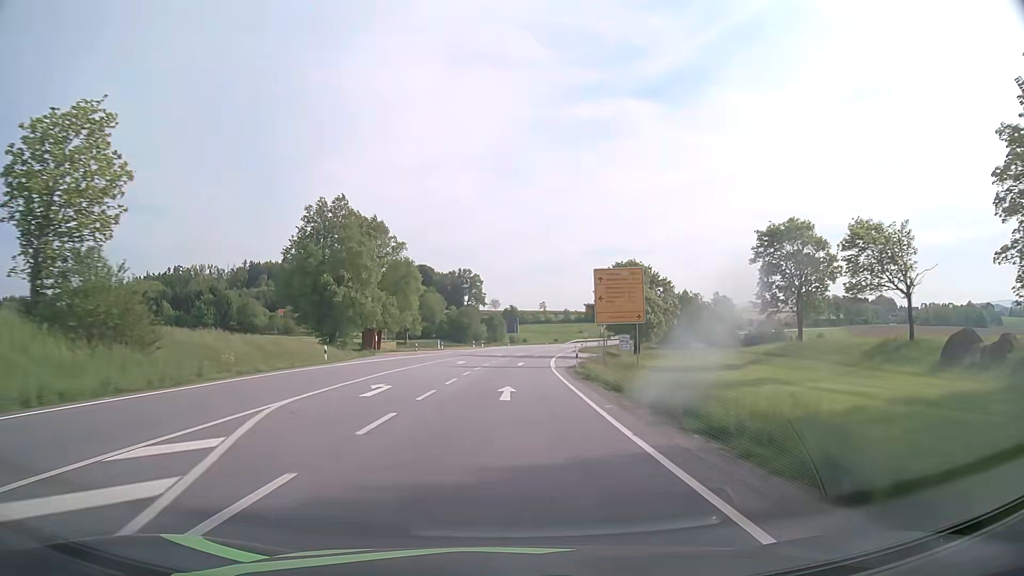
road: primary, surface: asphalt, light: Day
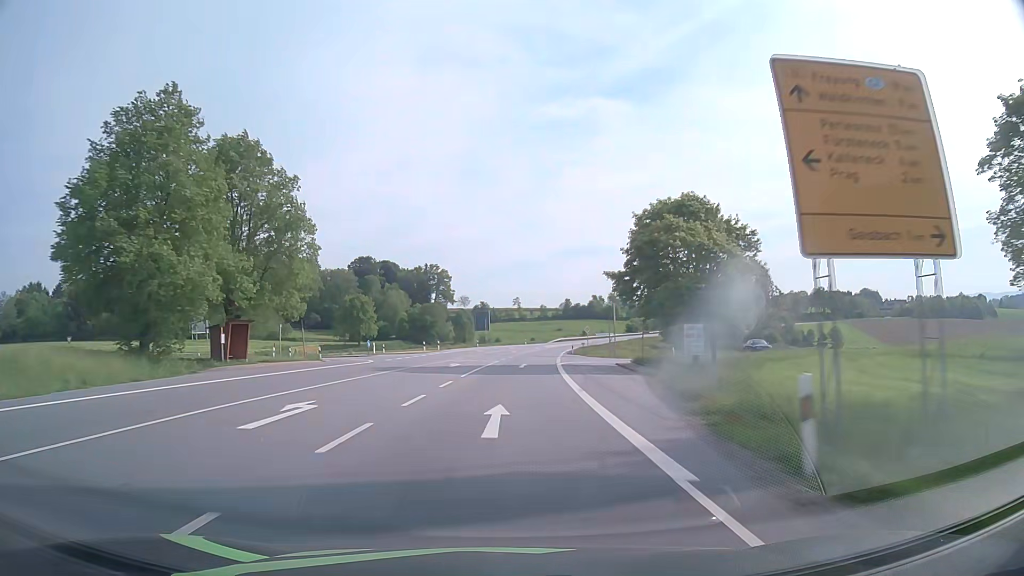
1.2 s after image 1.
(+0.6, +31.6) m; +2°
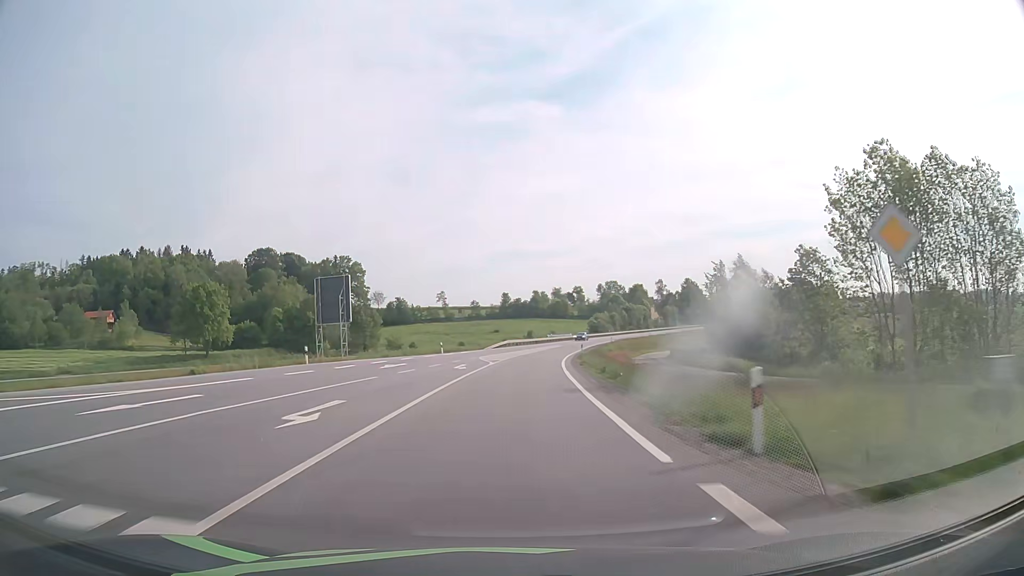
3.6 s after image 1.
(+3.0, +63.3) m; +6°
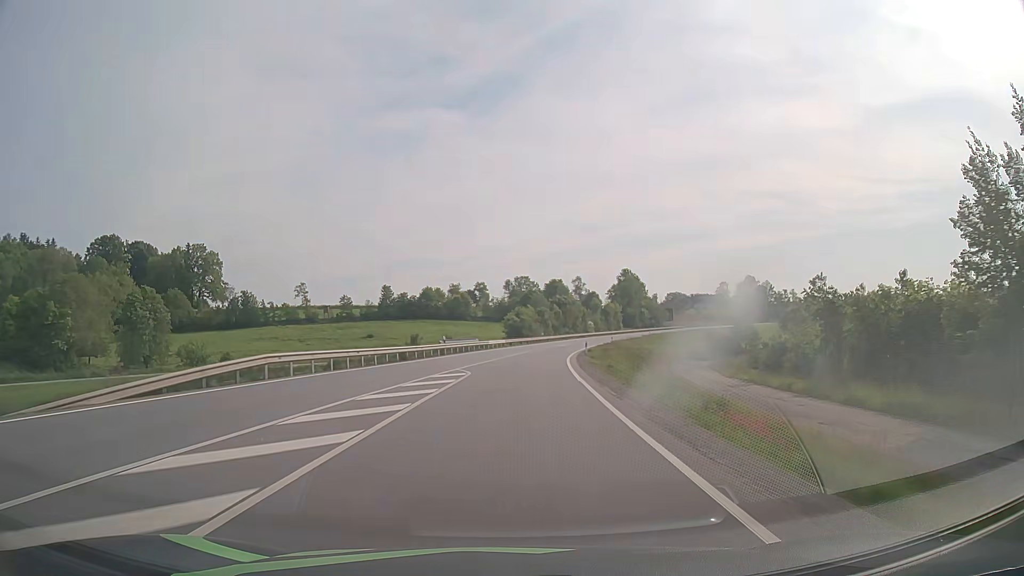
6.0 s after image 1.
(+4.3, +62.8) m; +8°
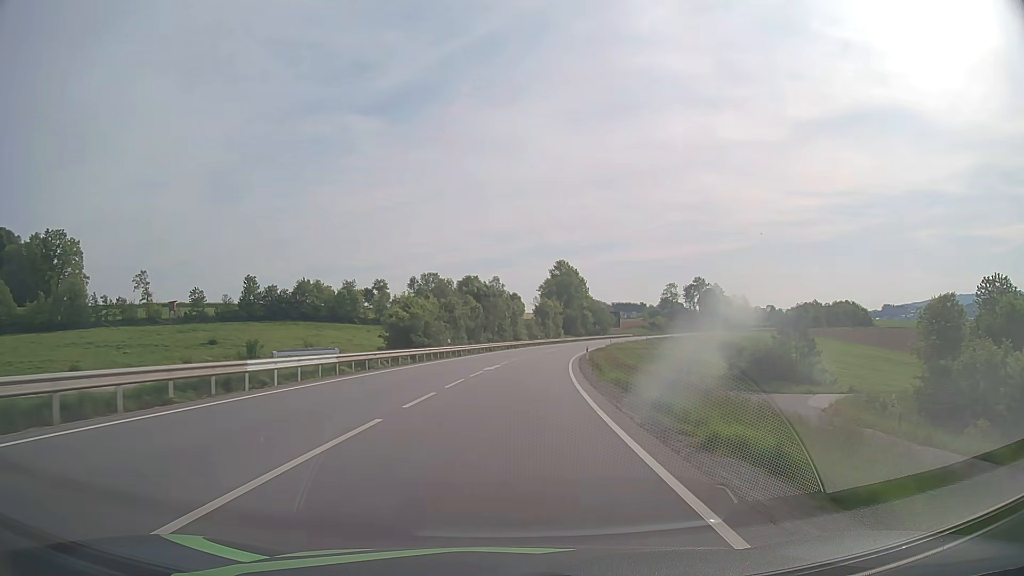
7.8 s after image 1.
(+3.0, +46.4) m; +7°
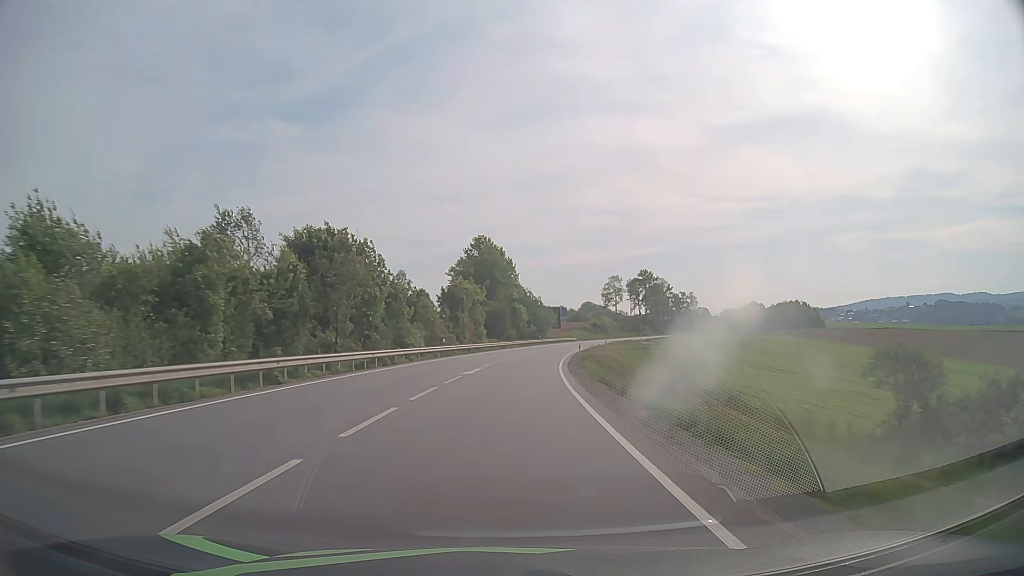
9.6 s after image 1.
(+3.0, +45.7) m; +7°
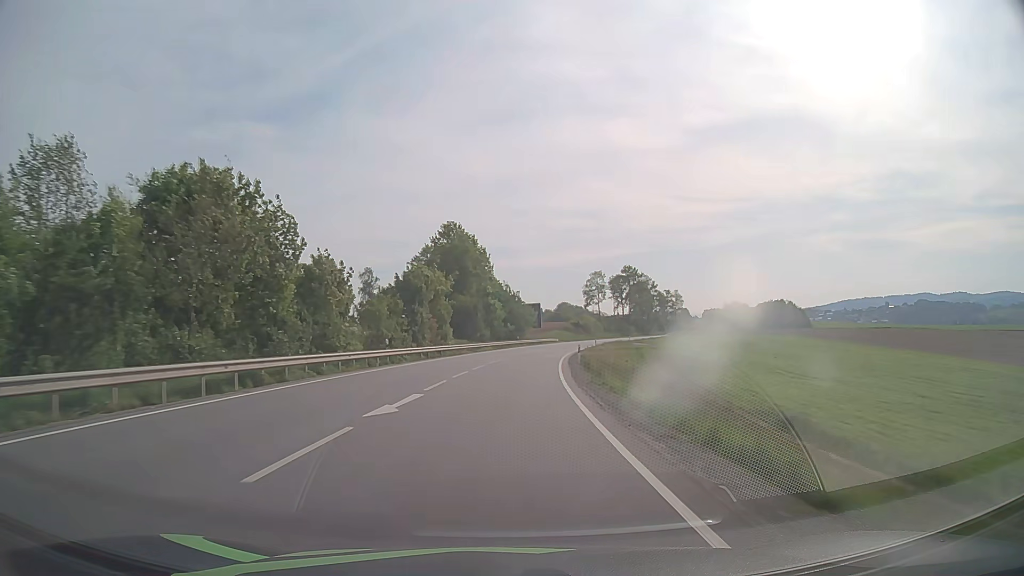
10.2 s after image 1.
(+0.3, +15.1) m; +2°
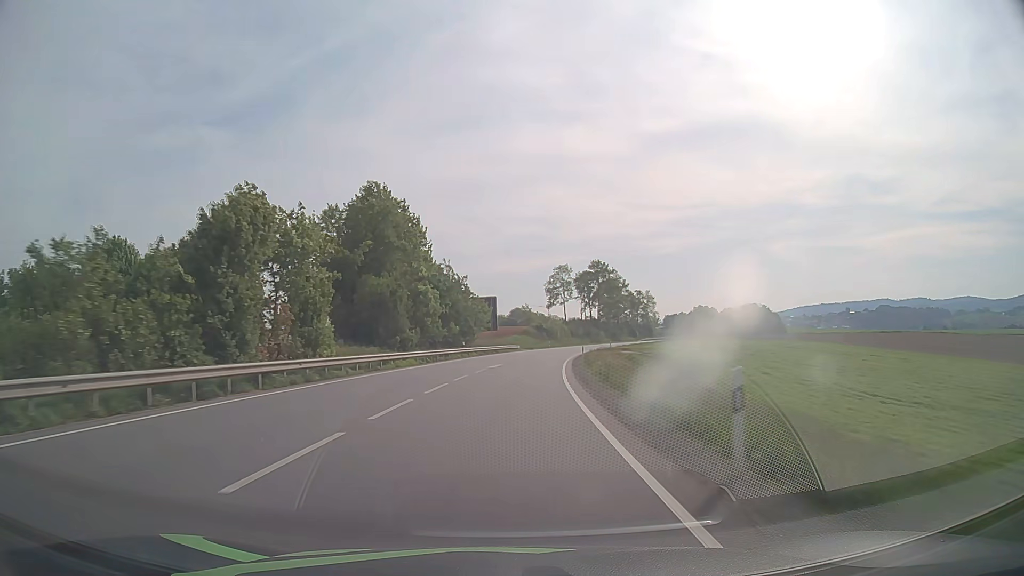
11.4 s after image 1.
(+1.1, +30.1) m; +4°
